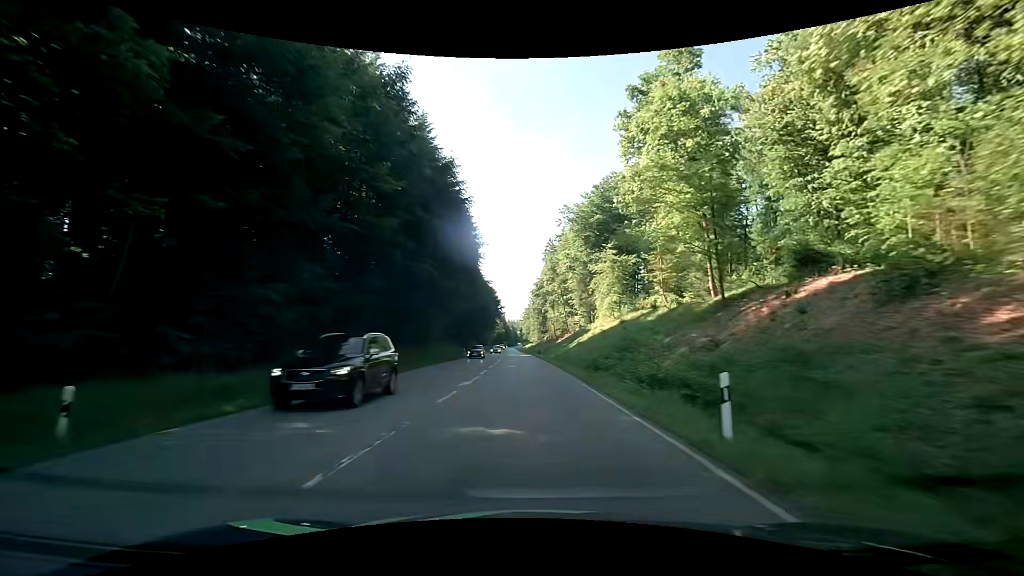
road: secondary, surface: asphalt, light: Day
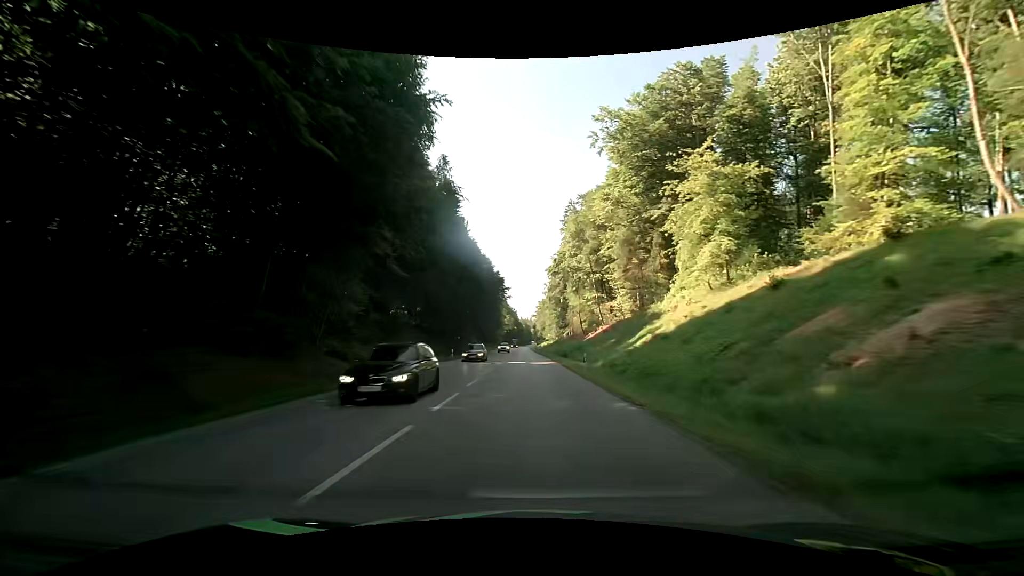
(-0.7, +37.9) m; -1°
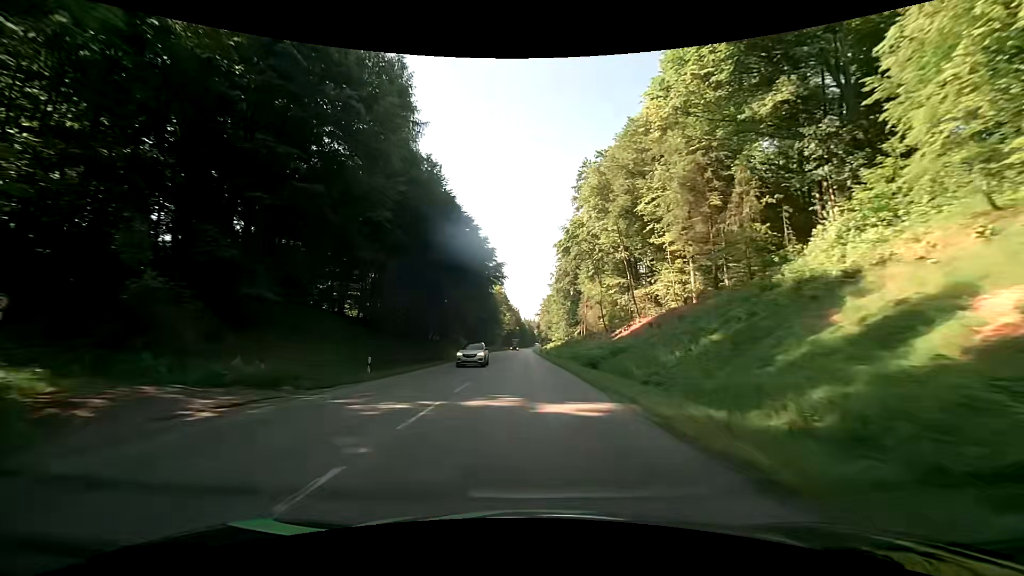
(-0.2, +26.0) m; -1°
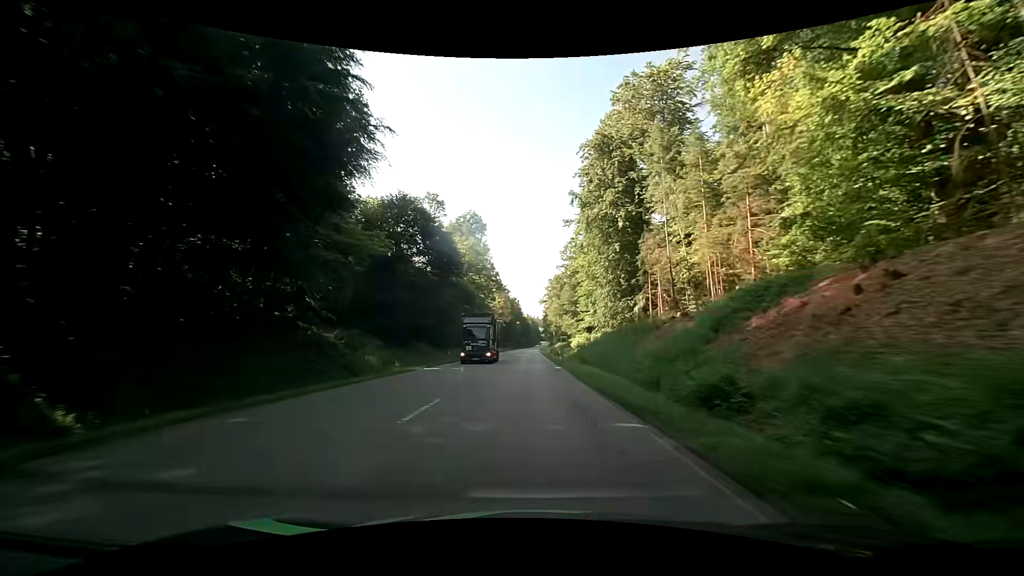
(-0.4, +66.9) m; -1°
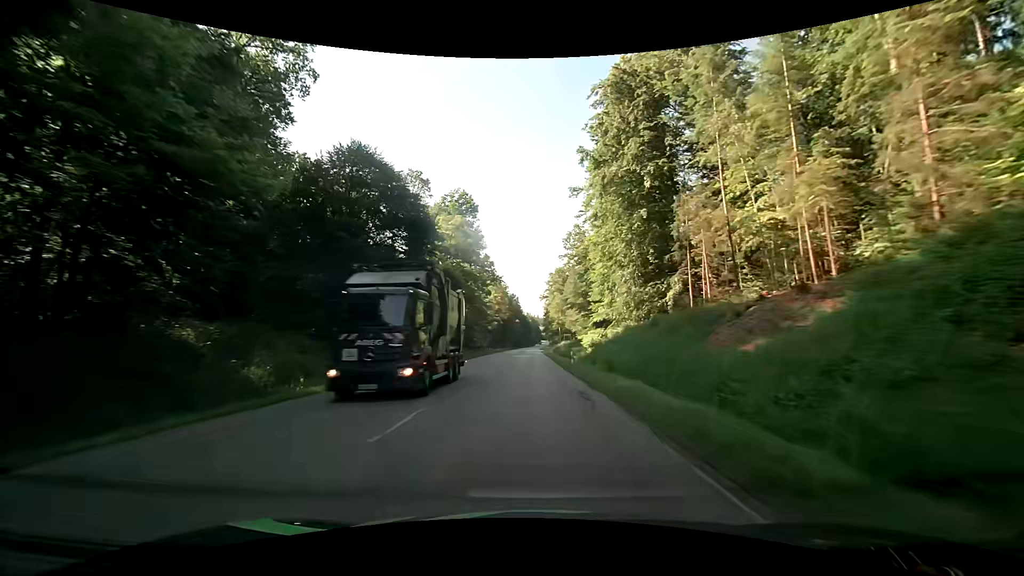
(+0.1, +13.7) m; +1°
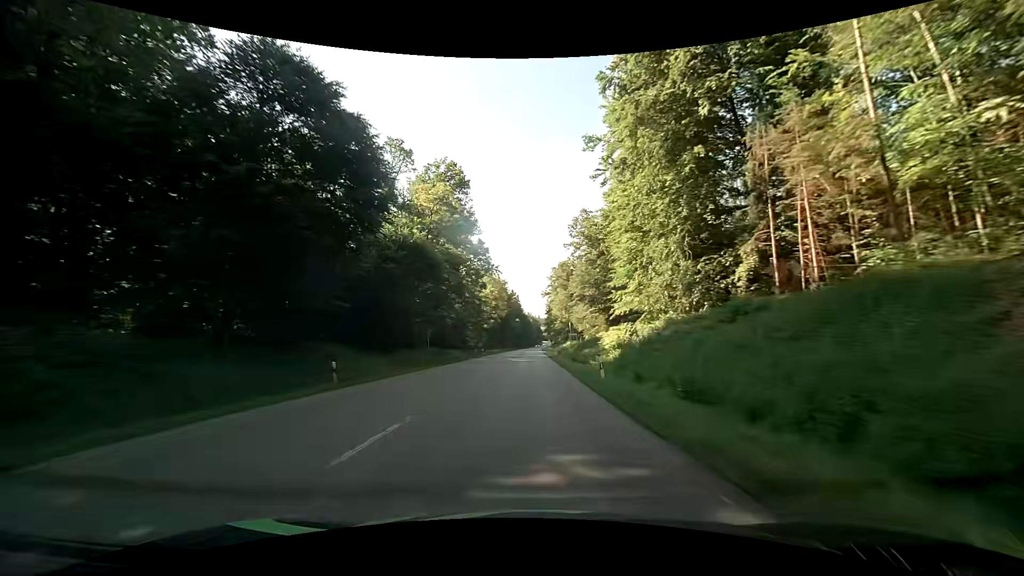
(0.0, +13.8) m; 0°
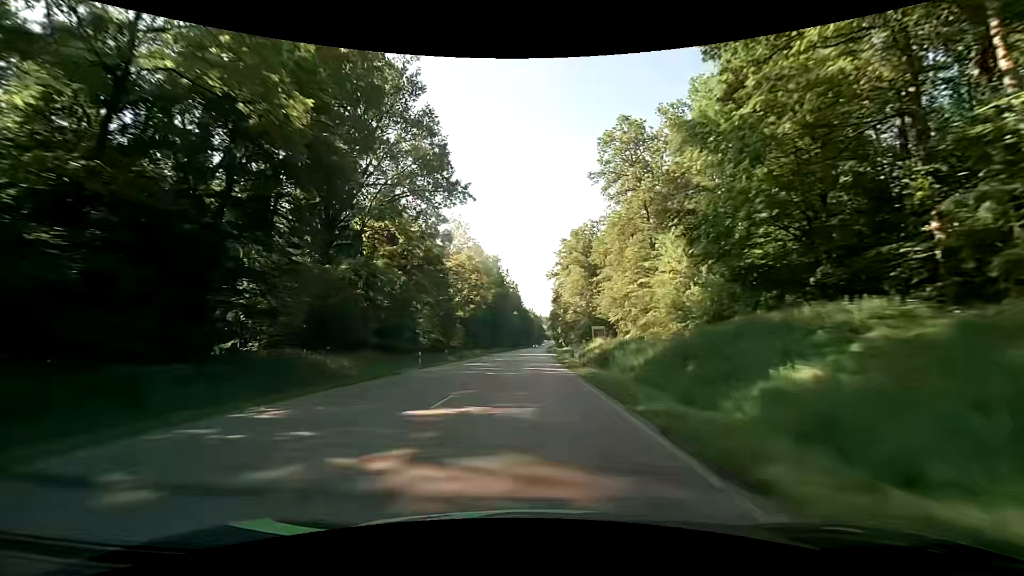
(-0.1, +42.0) m; 0°
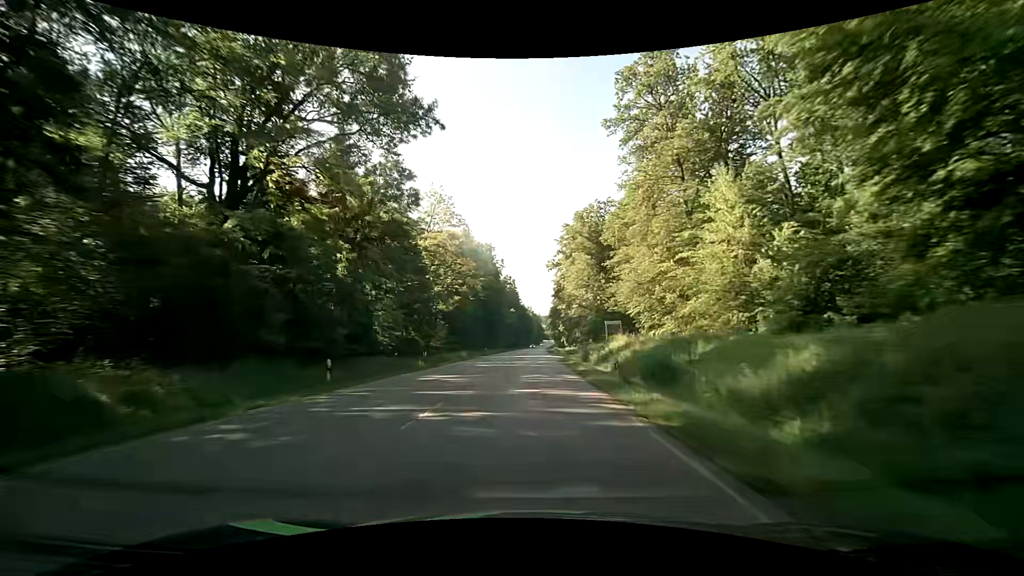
(0.0, +14.2) m; 0°
(0, +10) (0, +20) (0, +30) (0, +40) (0, +50) (0, +60) (0, +70) (0, +80) (0, +90) (0, +100) m
